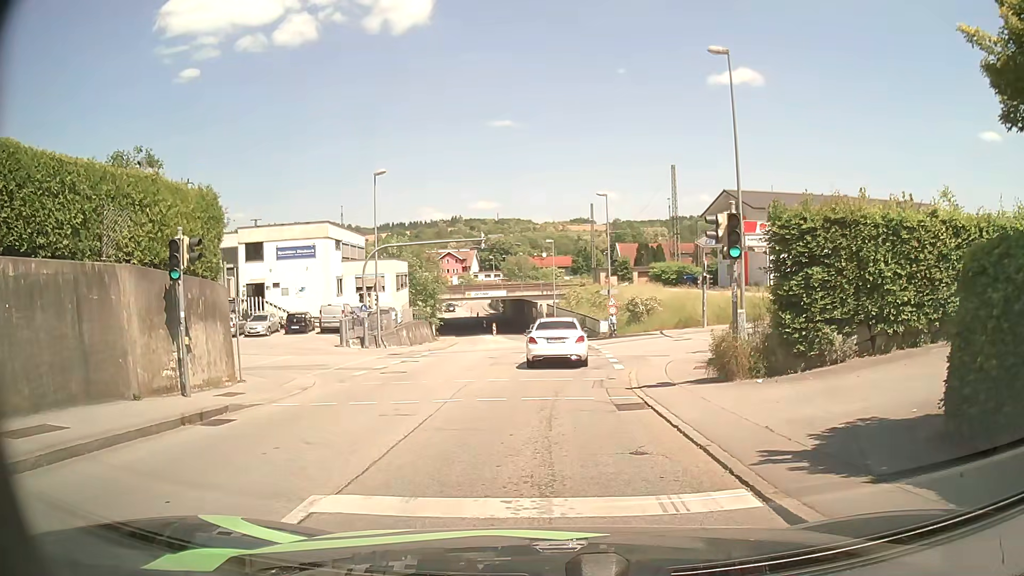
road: tertiary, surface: asphalt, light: Day
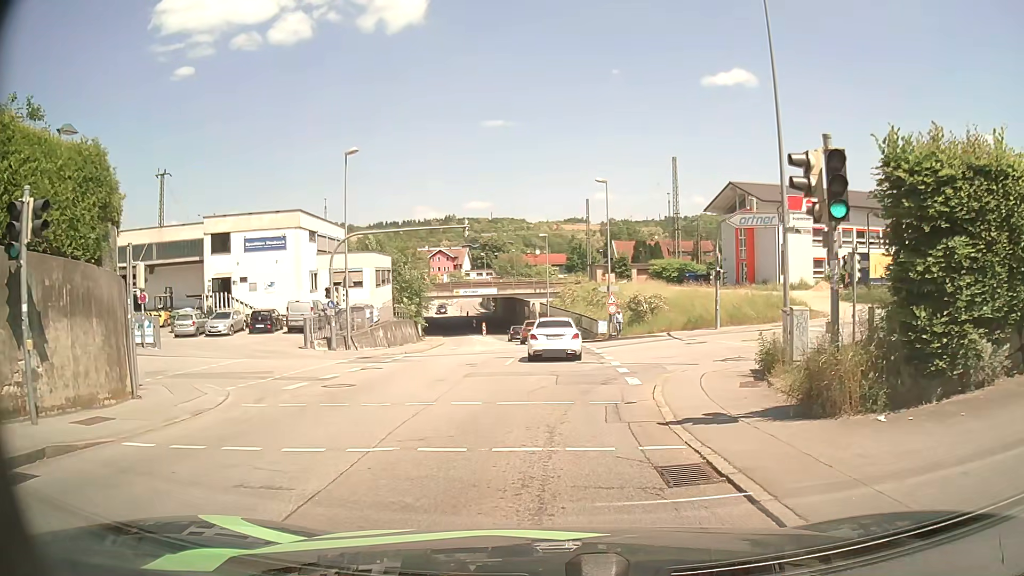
(+0.1, +5.0) m; 0°
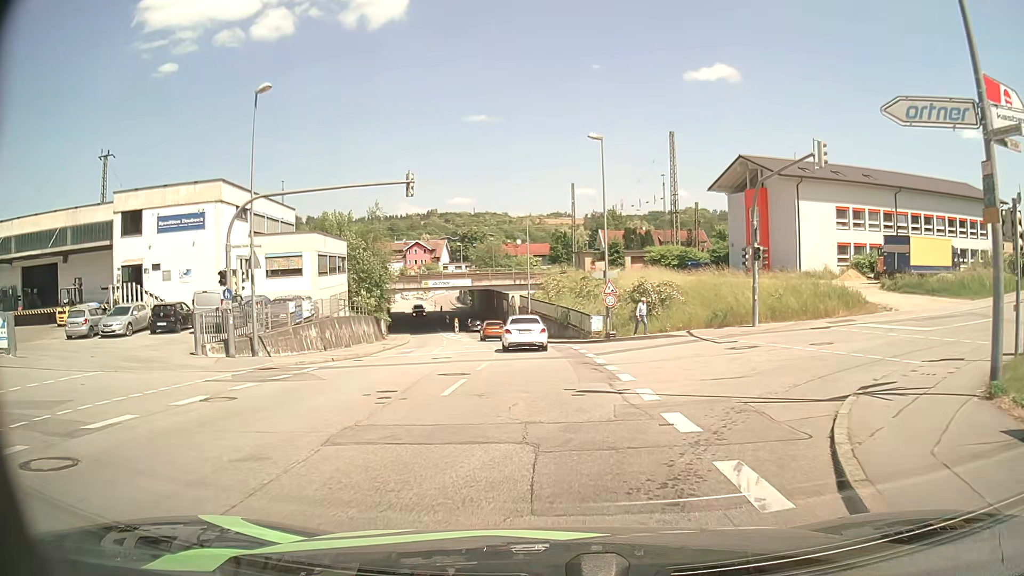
(+0.3, +9.9) m; +3°
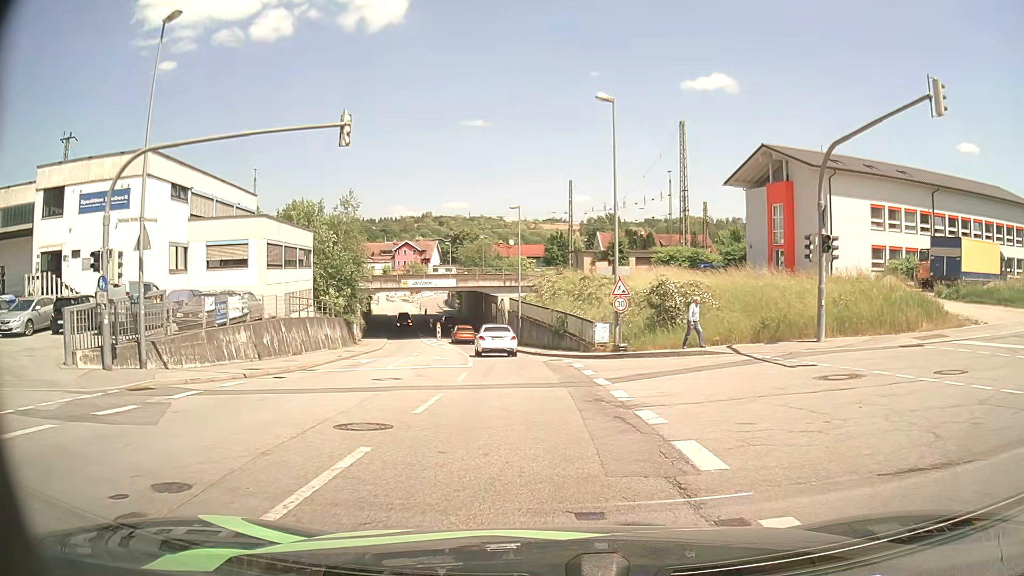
(0.0, +7.5) m; 0°
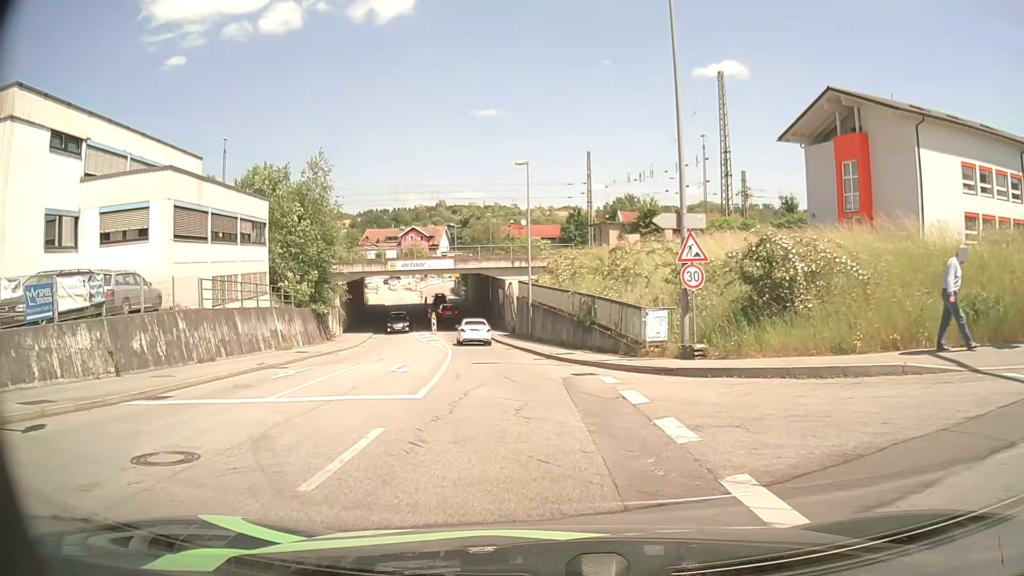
(0.0, +11.1) m; -1°
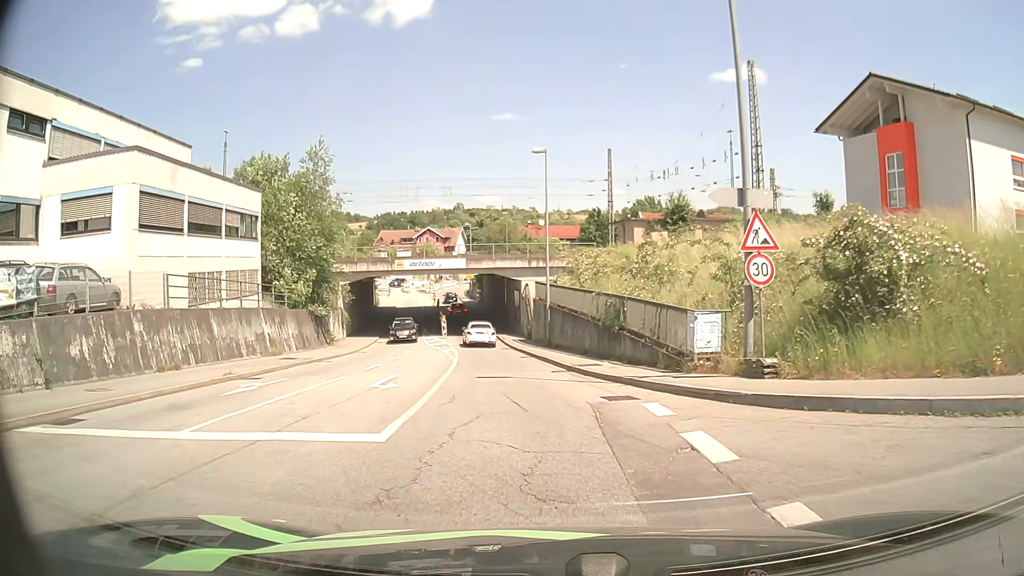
(-0.1, +3.8) m; -2°
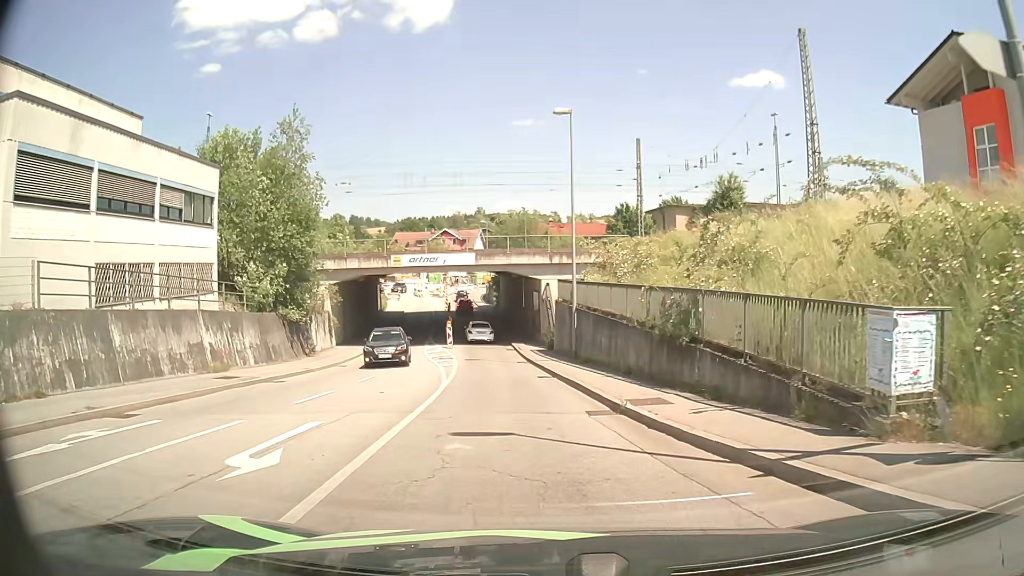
(-0.1, +7.7) m; -1°
